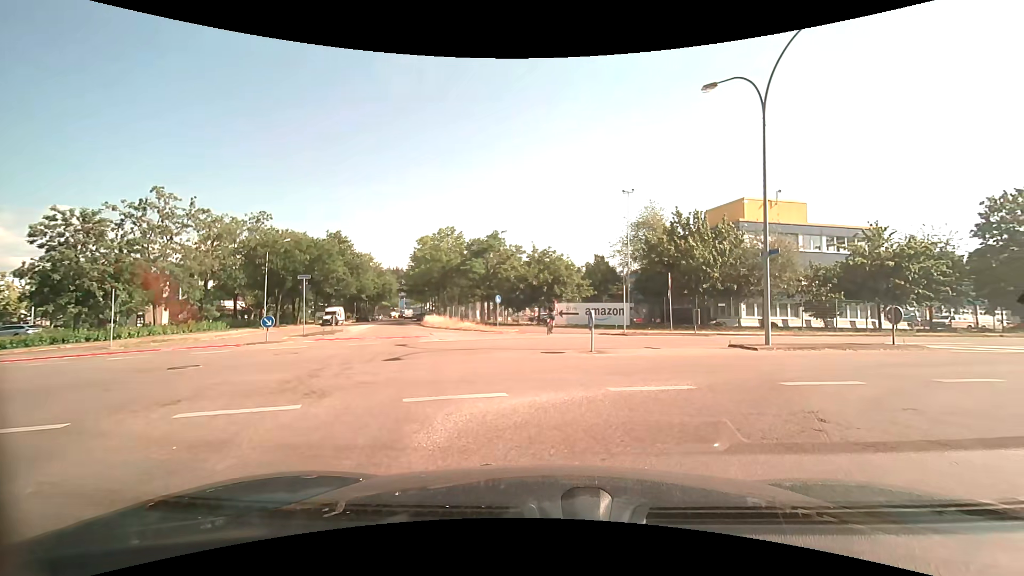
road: residential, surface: asphalt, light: Day
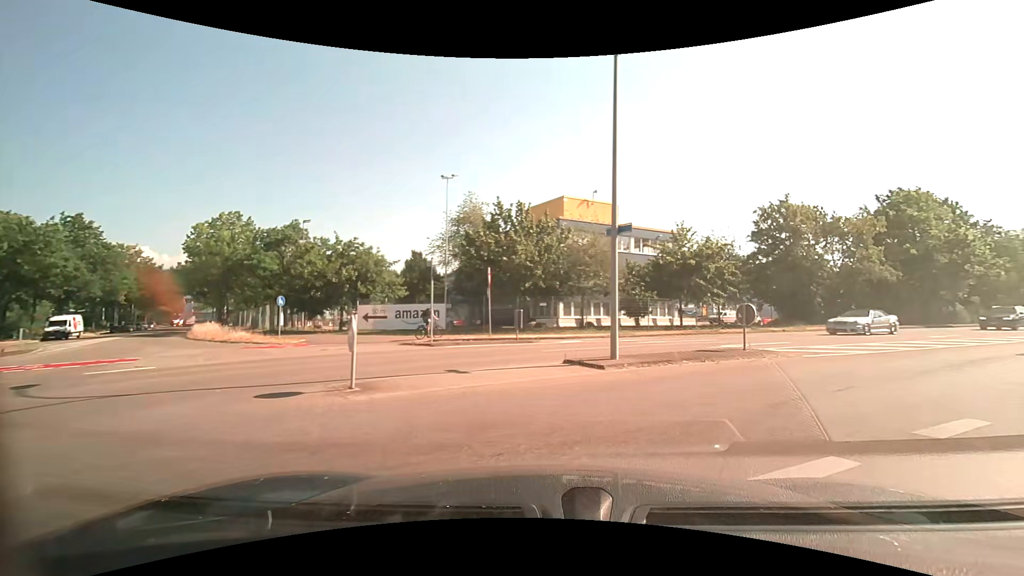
(+1.1, +6.2) m; +22°
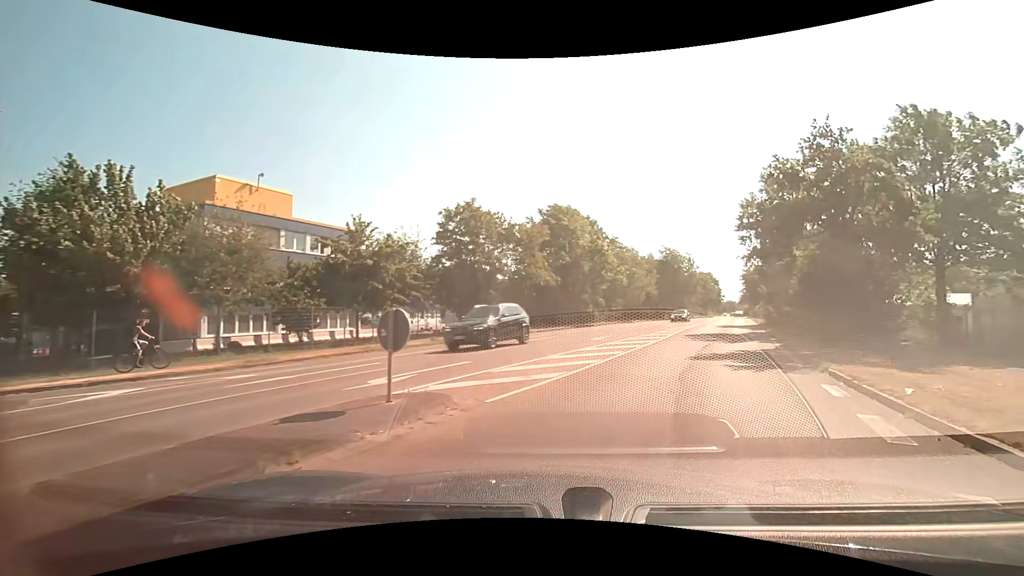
(+2.2, +7.5) m; +33°
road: secondary
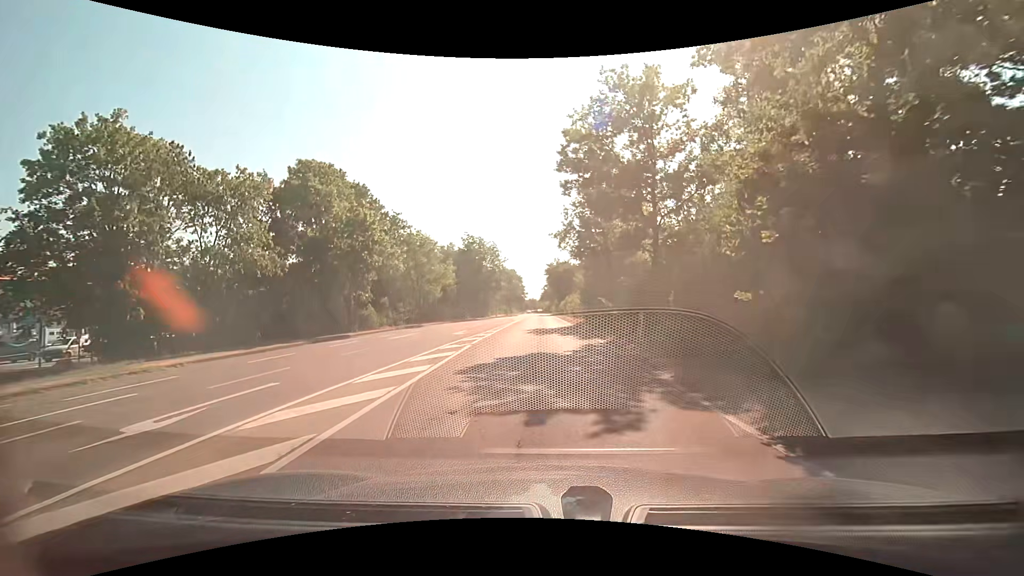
(+4.3, +16.5) m; +20°
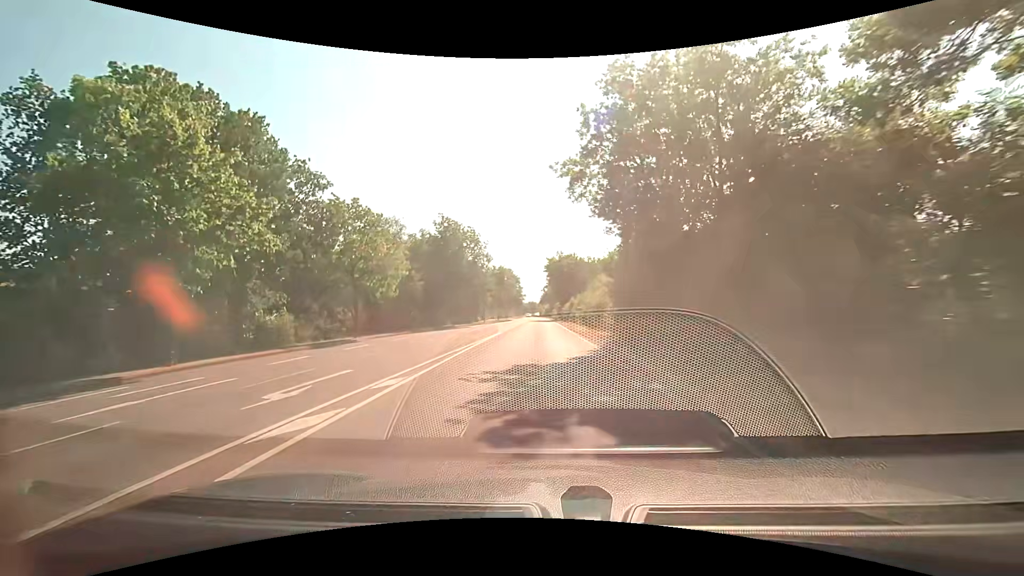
(+0.1, +17.9) m; -1°
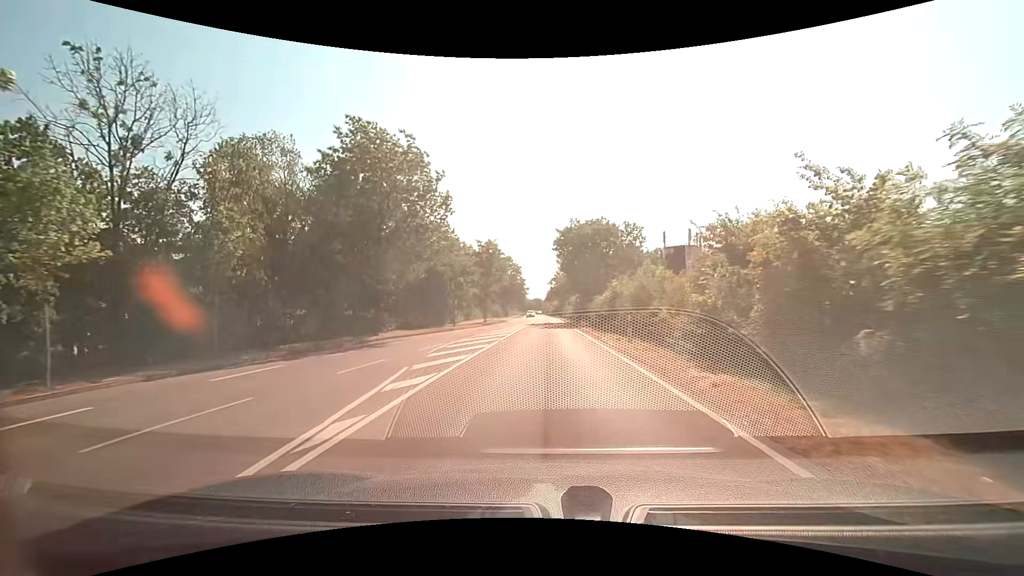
(+0.2, +29.5) m; 0°
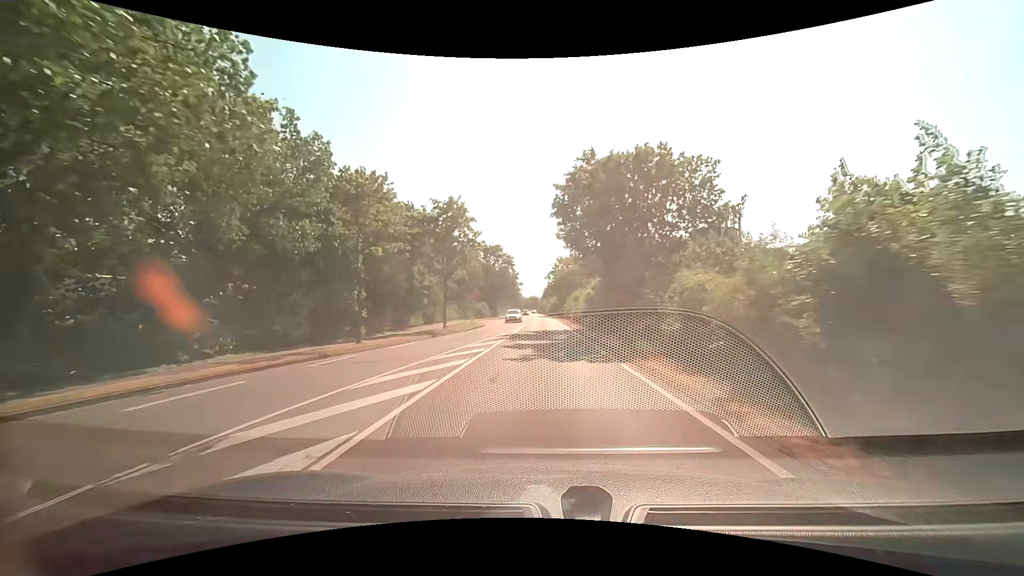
(+0.1, +21.7) m; +1°
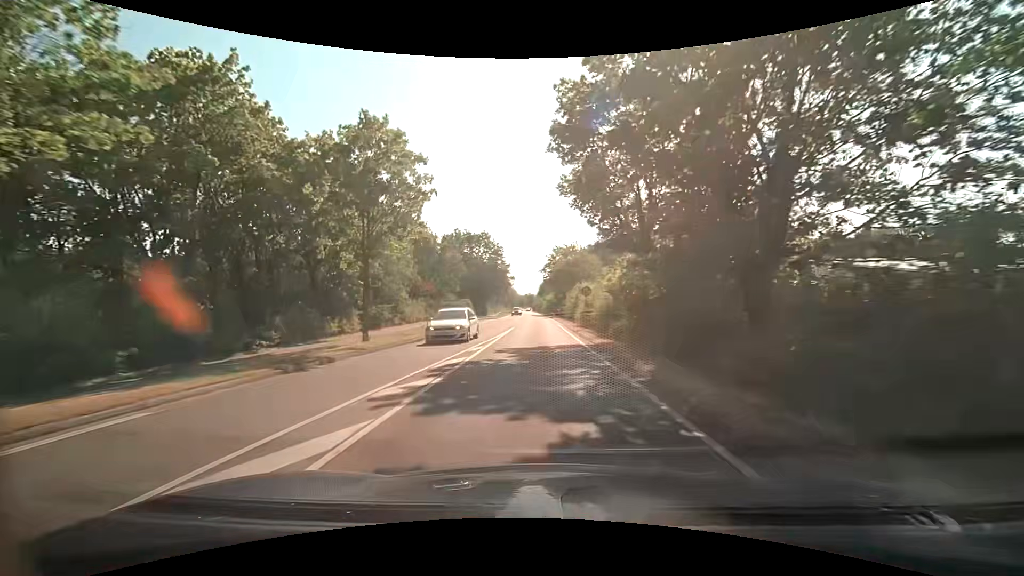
(+0.1, +15.5) m; 0°
(0, +10) (0, +20) (0, +30) (0, +40) (-1, +50) (-1, +60) (-1, +70) (-1, +80) (-2, +90) (-2, +100) m
